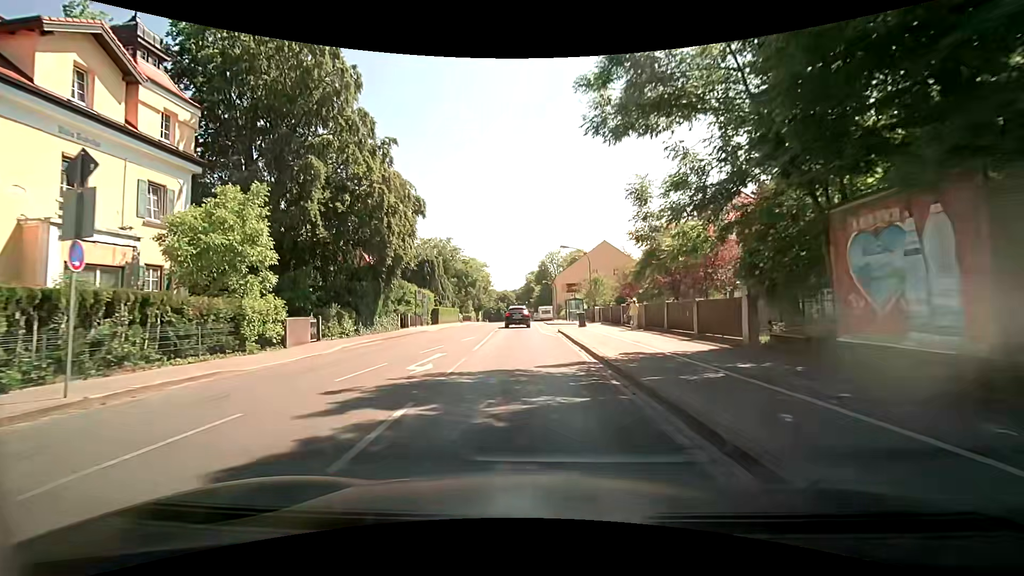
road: secondary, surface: asphalt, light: Day
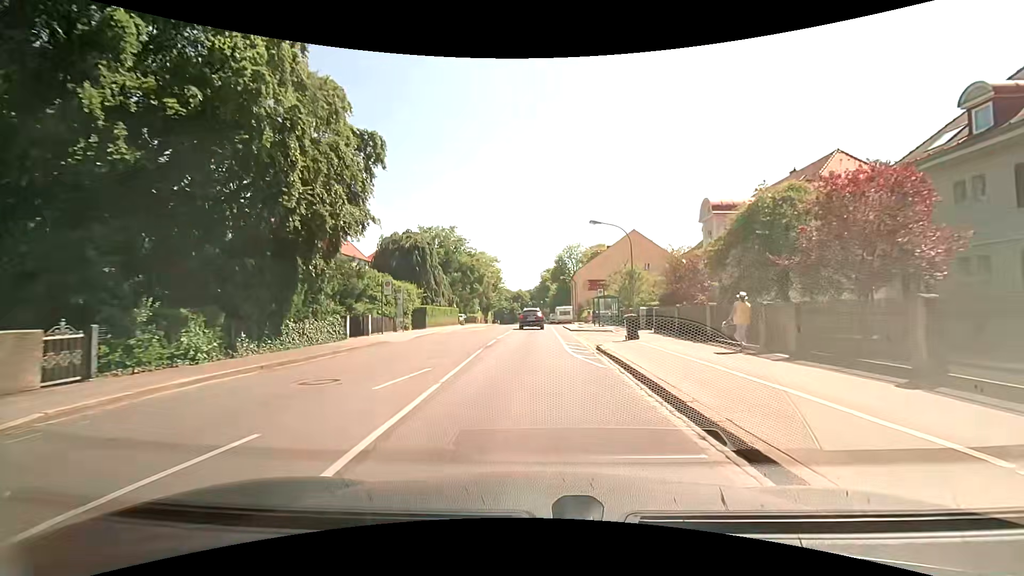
(-0.4, +13.6) m; -3°
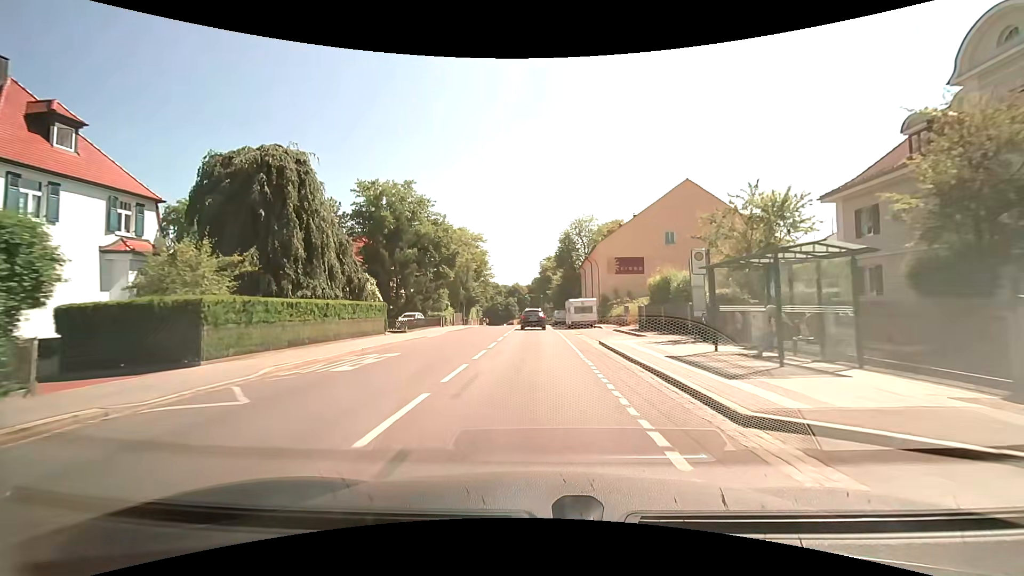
(+0.2, +28.9) m; +1°
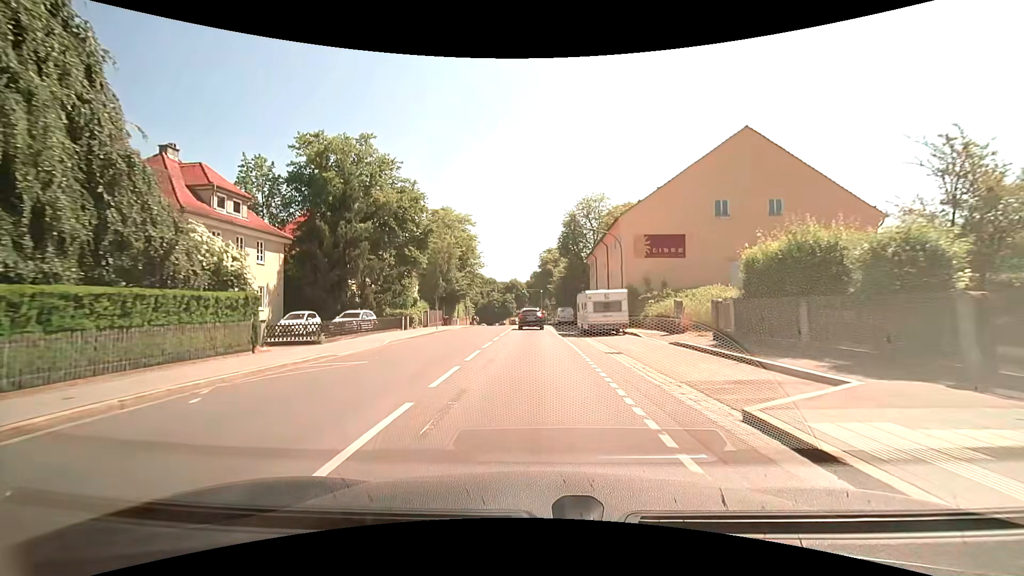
(0.0, +14.4) m; 0°
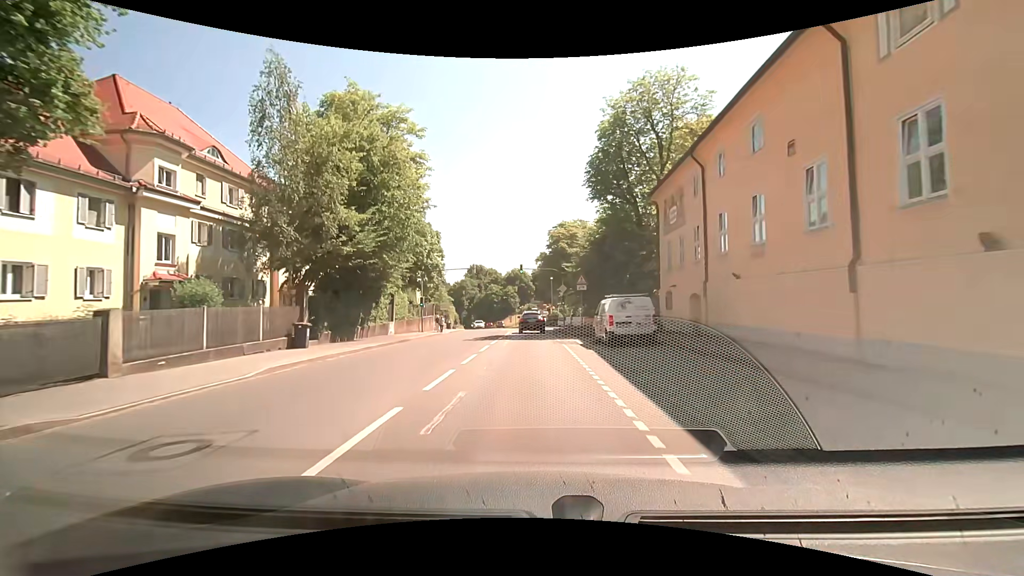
(-0.1, +36.1) m; -1°
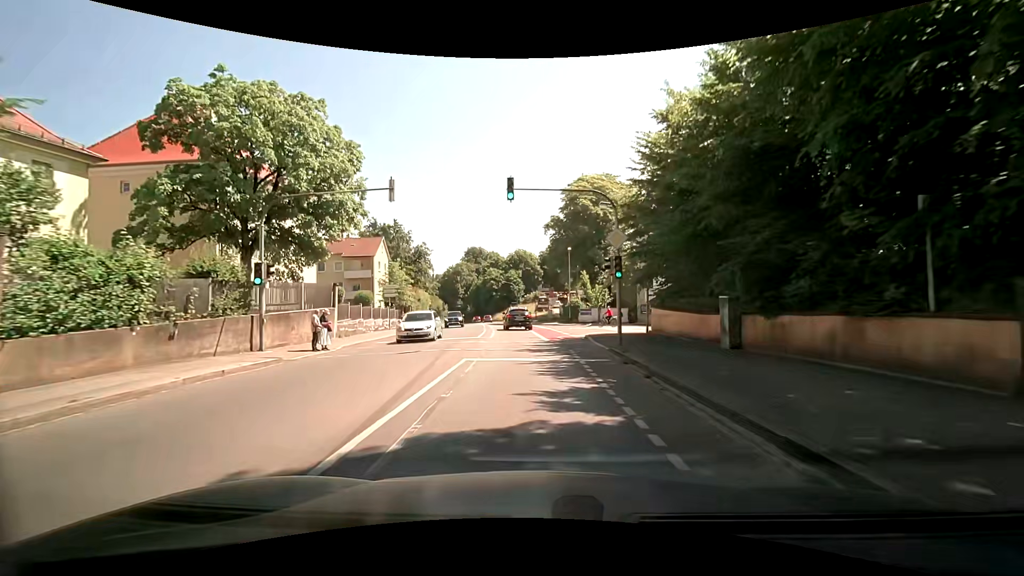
(-0.1, +28.9) m; 0°
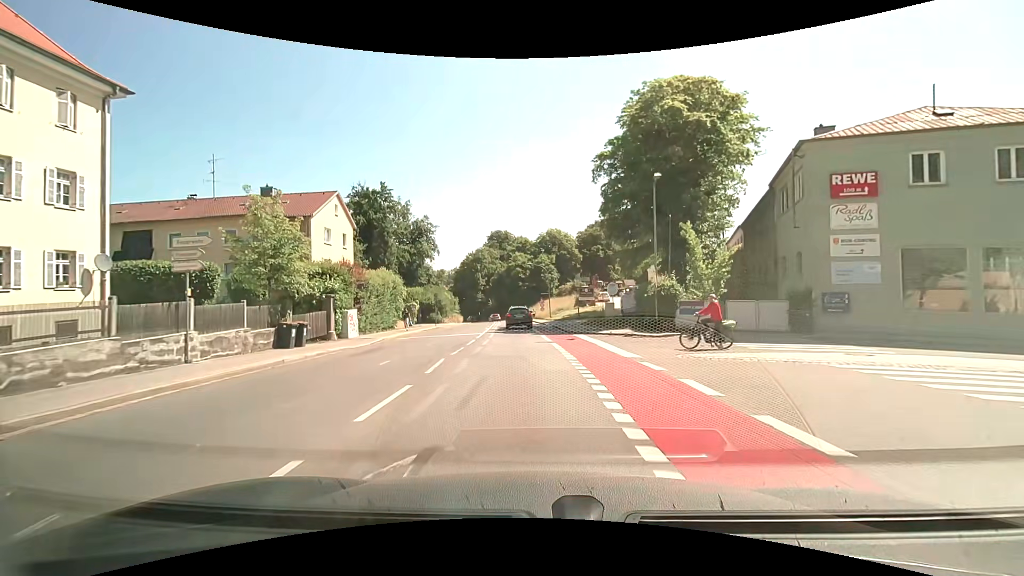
(-0.9, +27.4) m; -3°
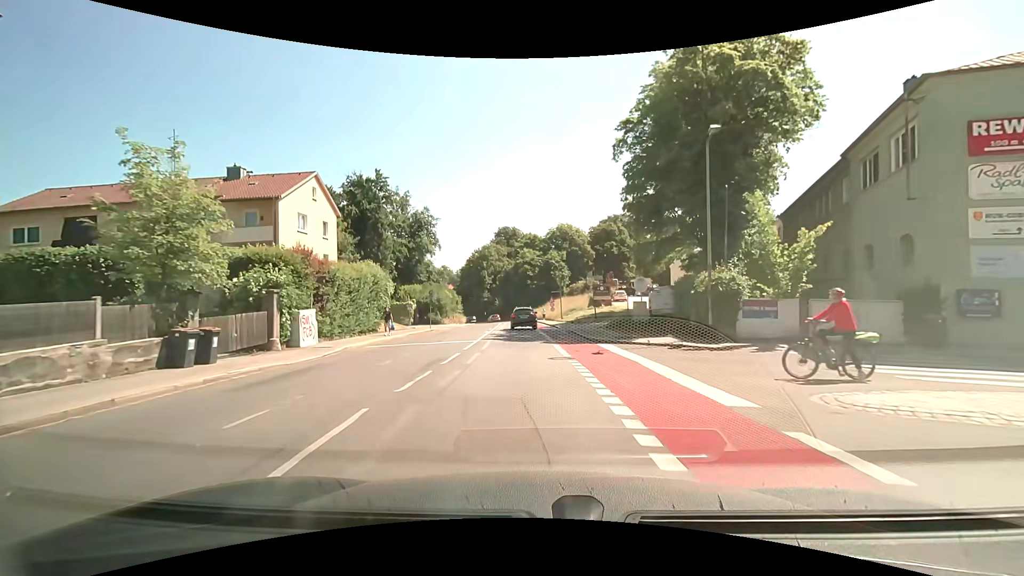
(-0.1, +6.7) m; -2°
(0, +10) (0, +20) (-1, +30) (-1, +40) (-1, +50) (-2, +60) (-2, +70) (-3, +80) (-5, +90) (-8, +99) m
